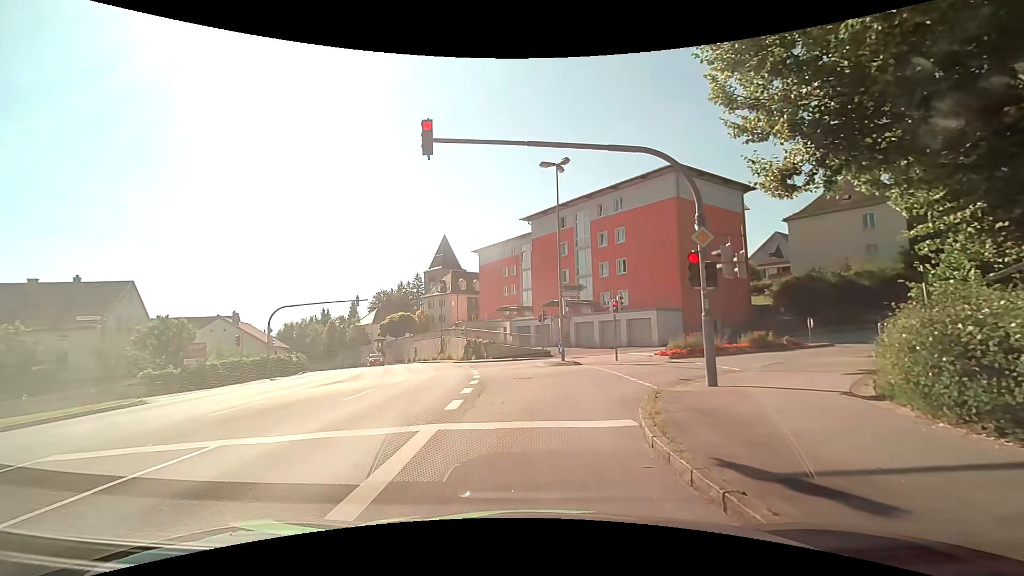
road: tertiary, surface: asphalt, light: Day
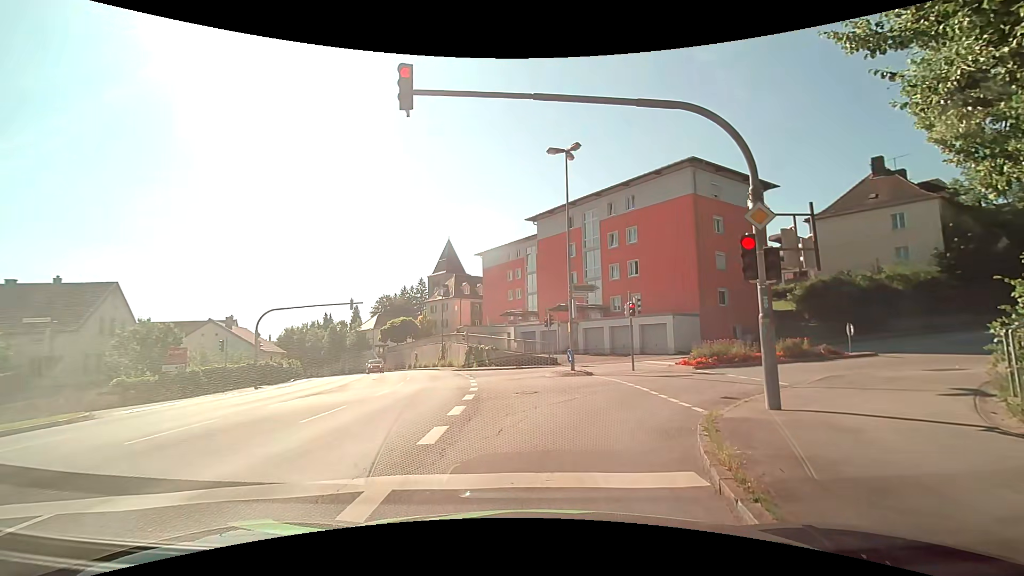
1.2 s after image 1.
(0.0, +2.5) m; 0°
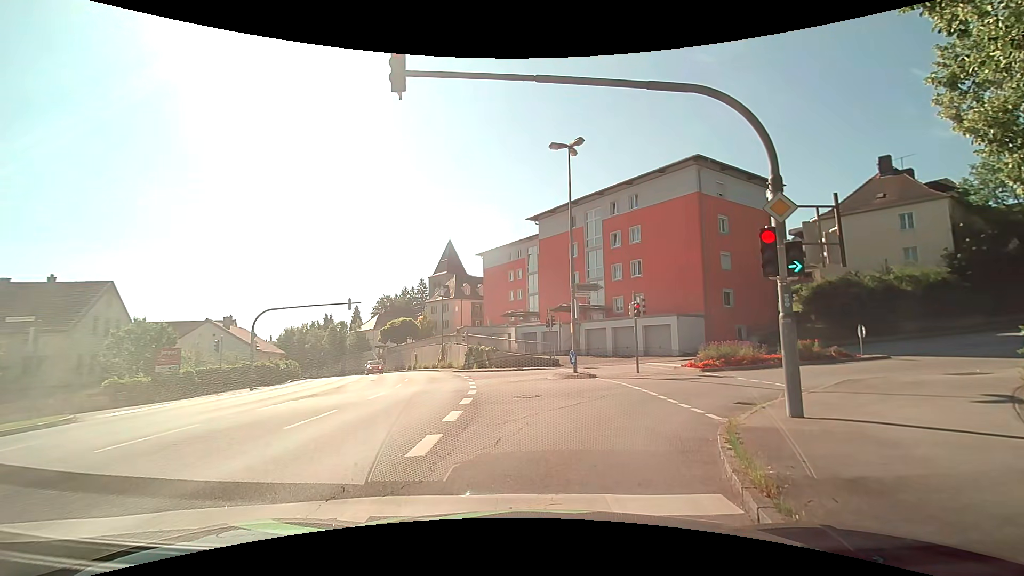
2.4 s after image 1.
(0.0, +0.7) m; 0°
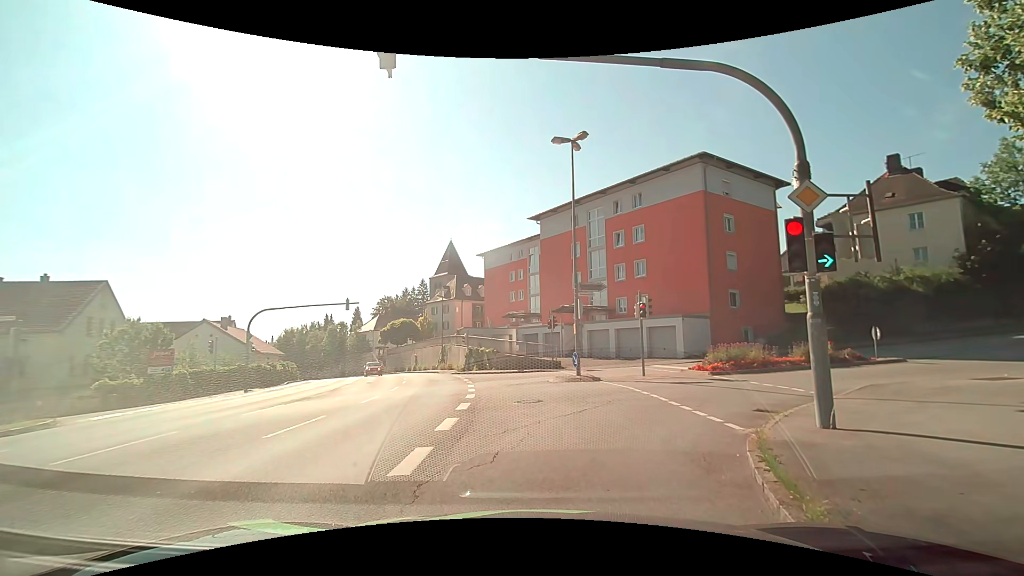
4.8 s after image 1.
(0.0, +0.9) m; 0°
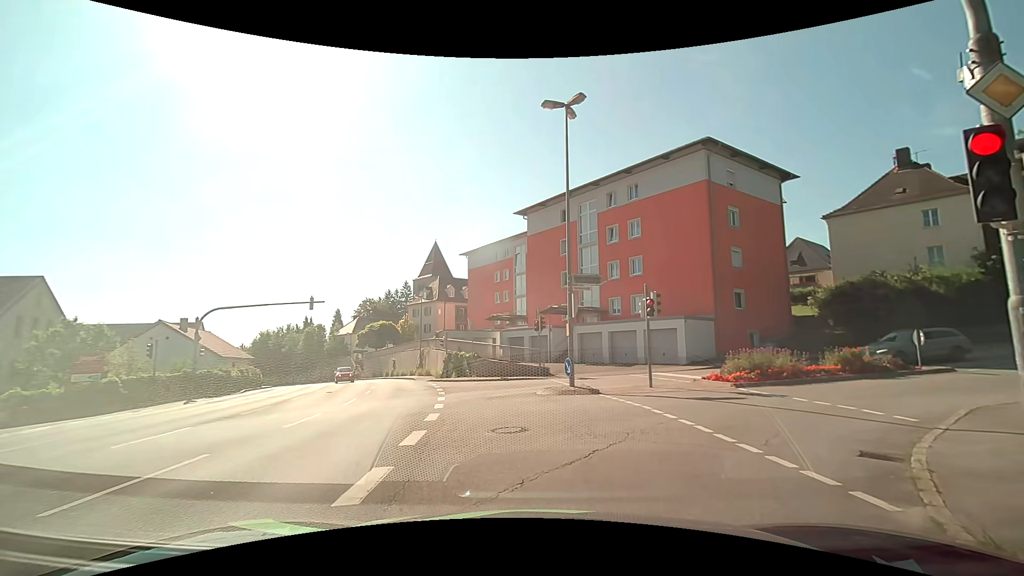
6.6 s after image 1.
(-0.1, +3.8) m; 0°
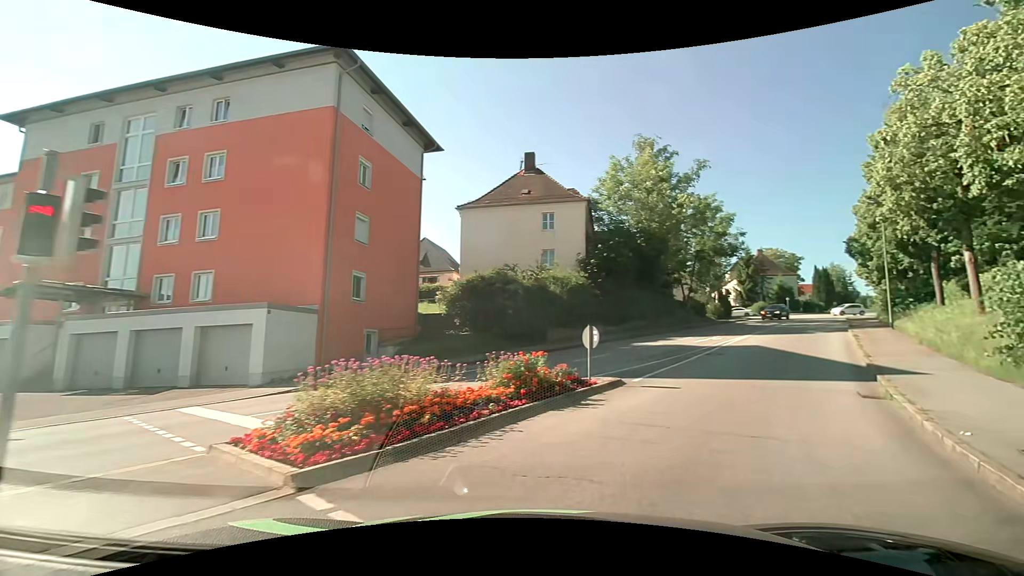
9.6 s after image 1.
(+3.4, +11.2) m; +40°
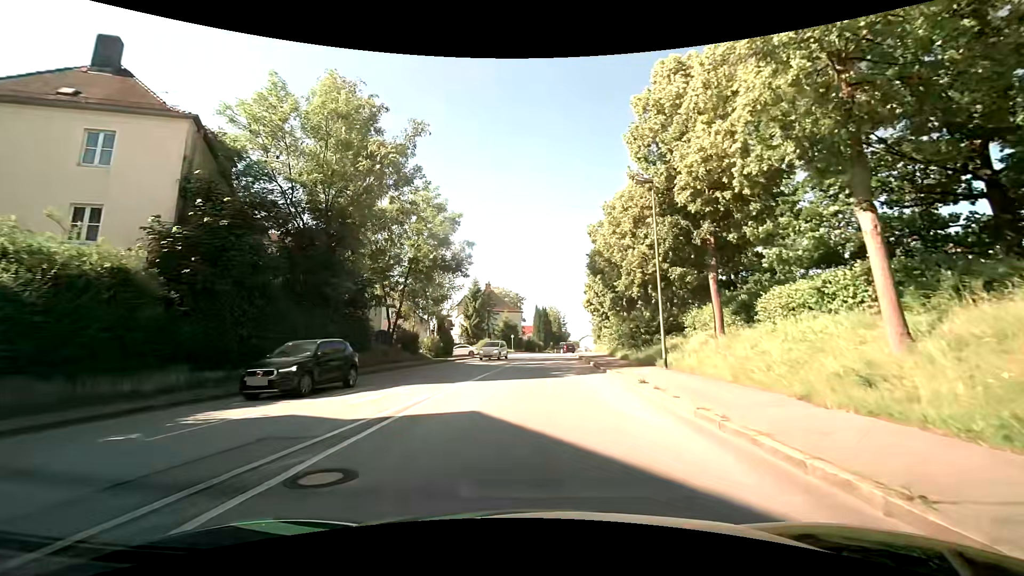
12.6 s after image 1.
(+6.4, +16.0) m; +31°
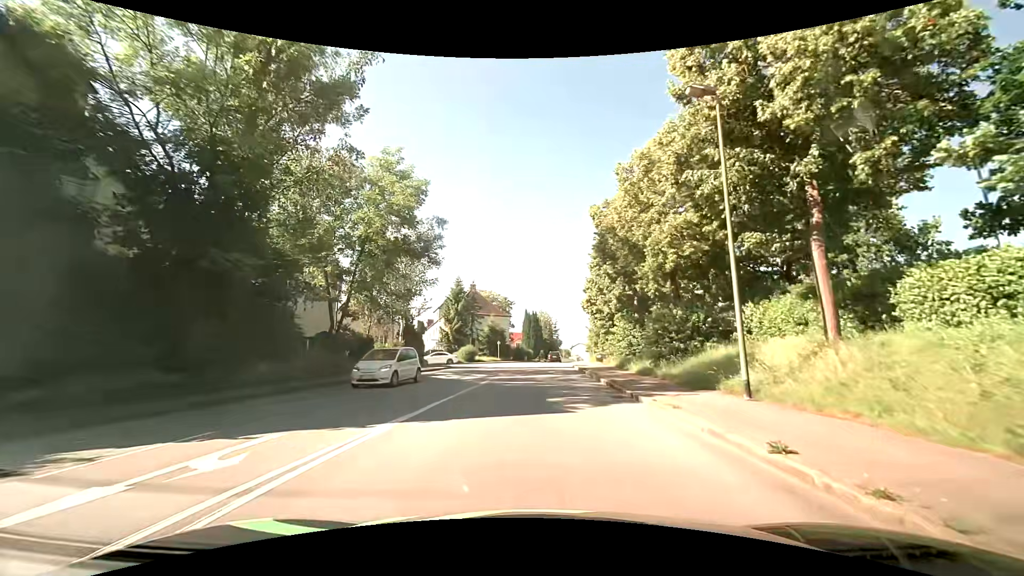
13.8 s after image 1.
(+0.1, +8.3) m; +1°
